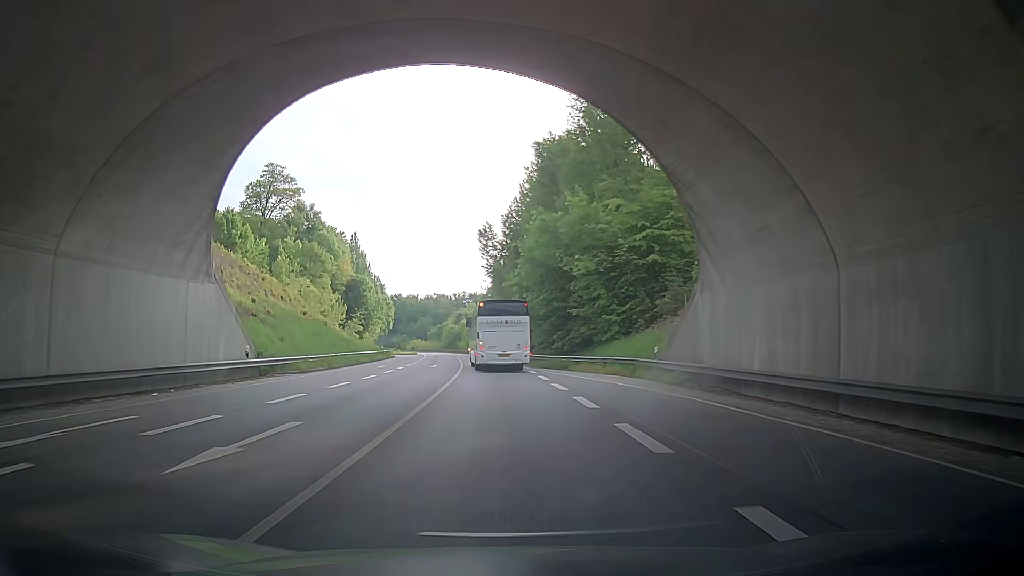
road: primary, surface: asphalt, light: Day
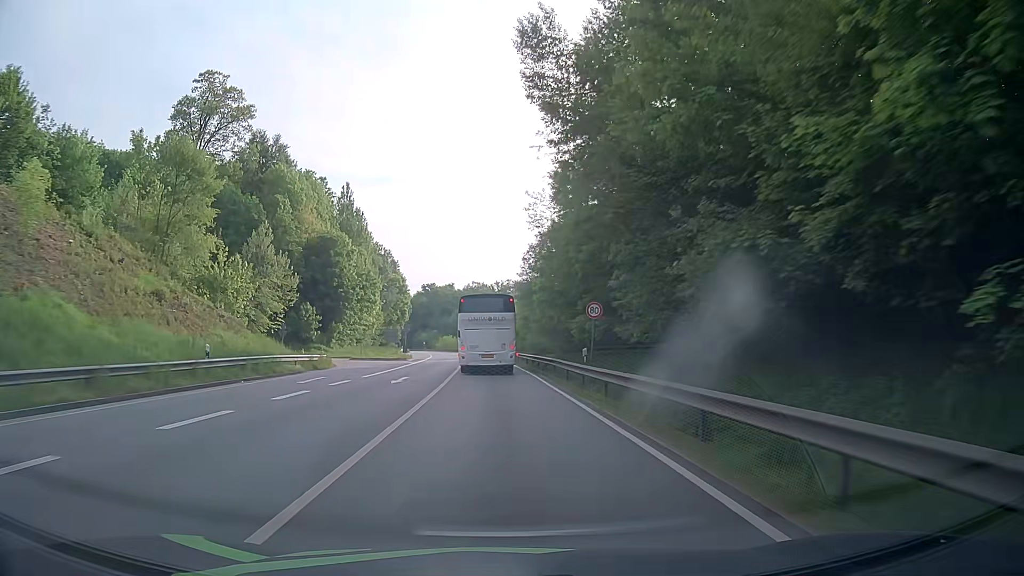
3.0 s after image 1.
(-2.3, +54.0) m; -4°
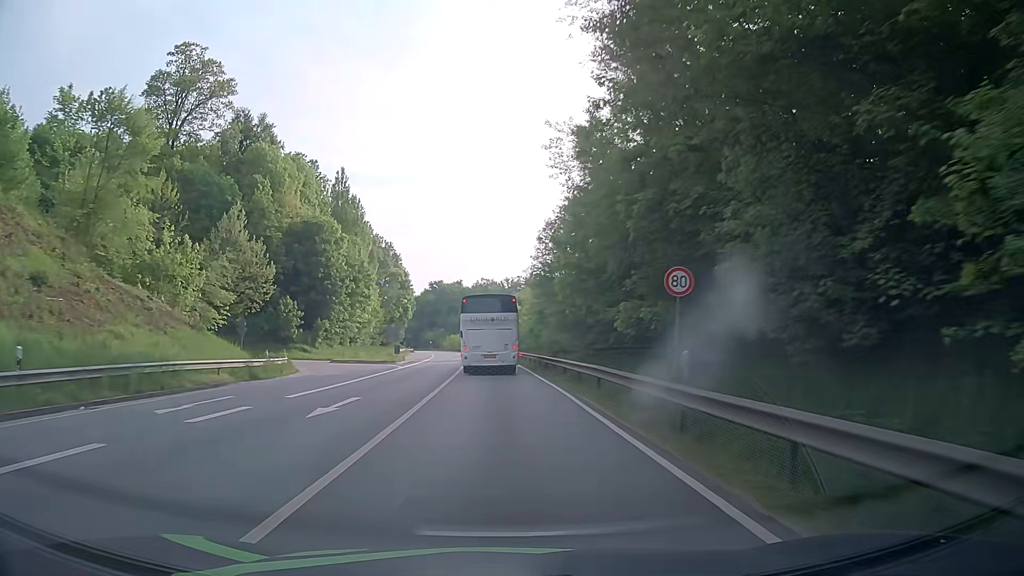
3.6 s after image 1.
(-0.1, +11.1) m; -1°
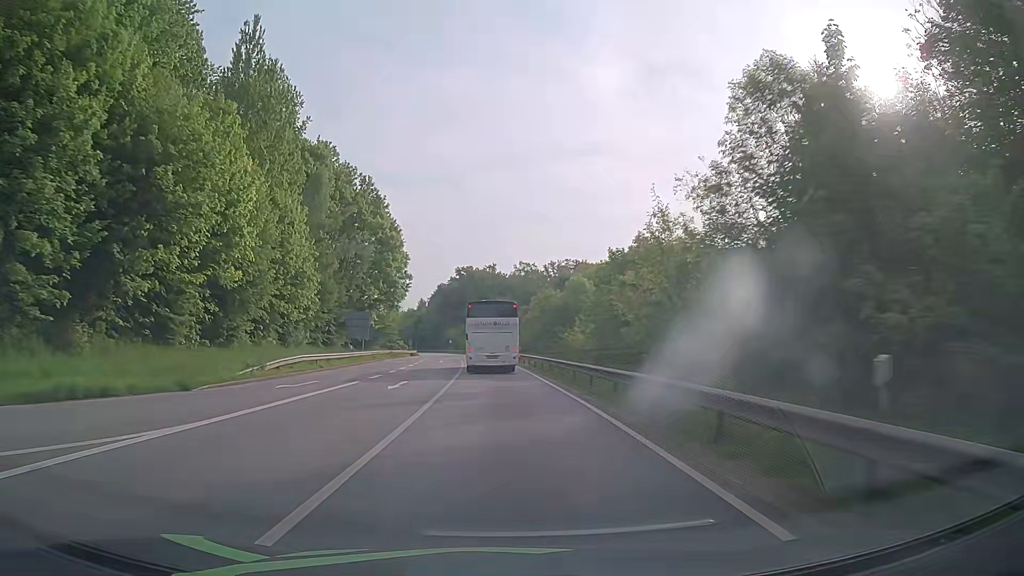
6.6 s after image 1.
(-1.8, +57.5) m; -4°
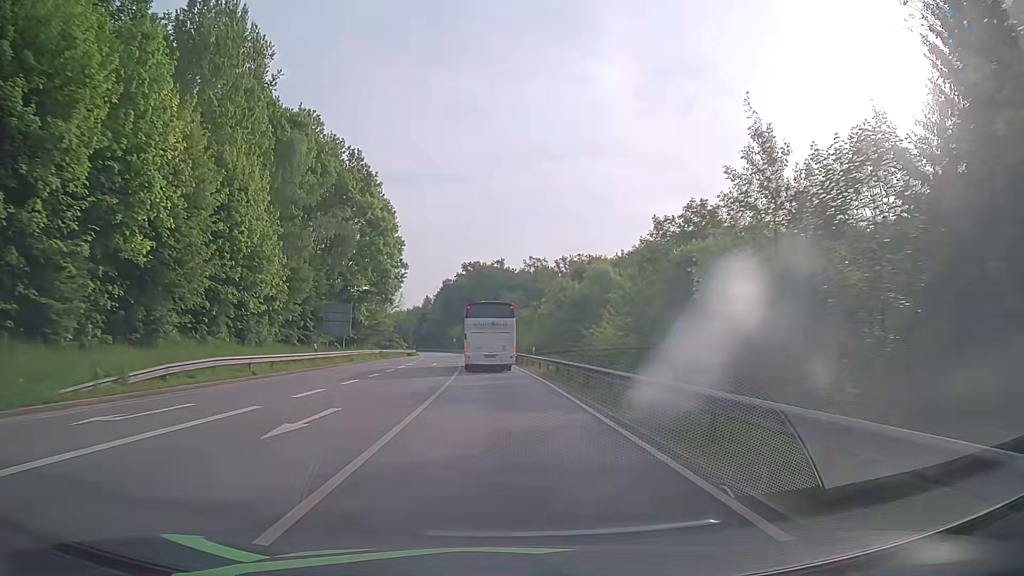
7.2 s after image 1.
(0.0, +11.9) m; 0°
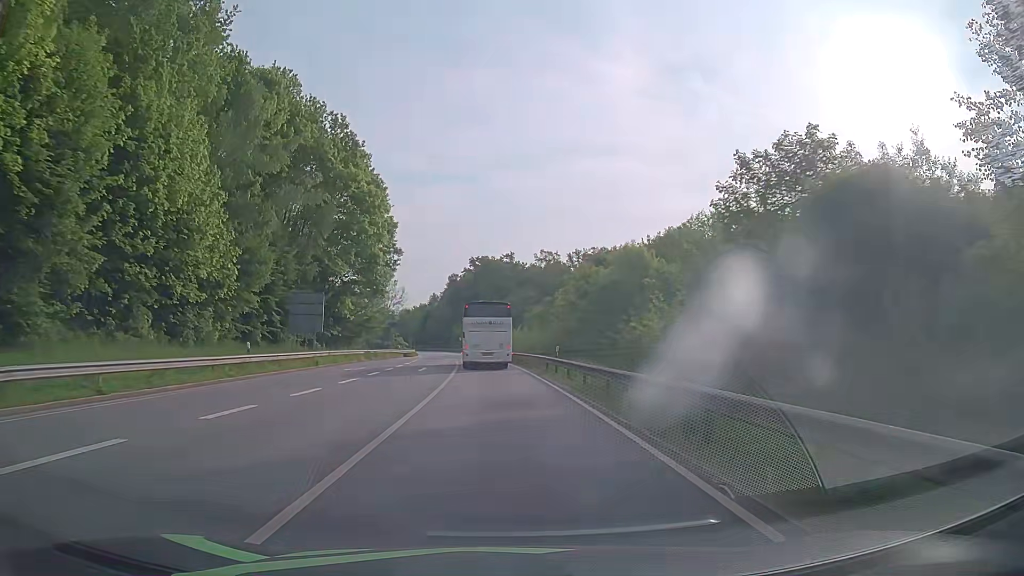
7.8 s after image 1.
(0.0, +12.1) m; -1°
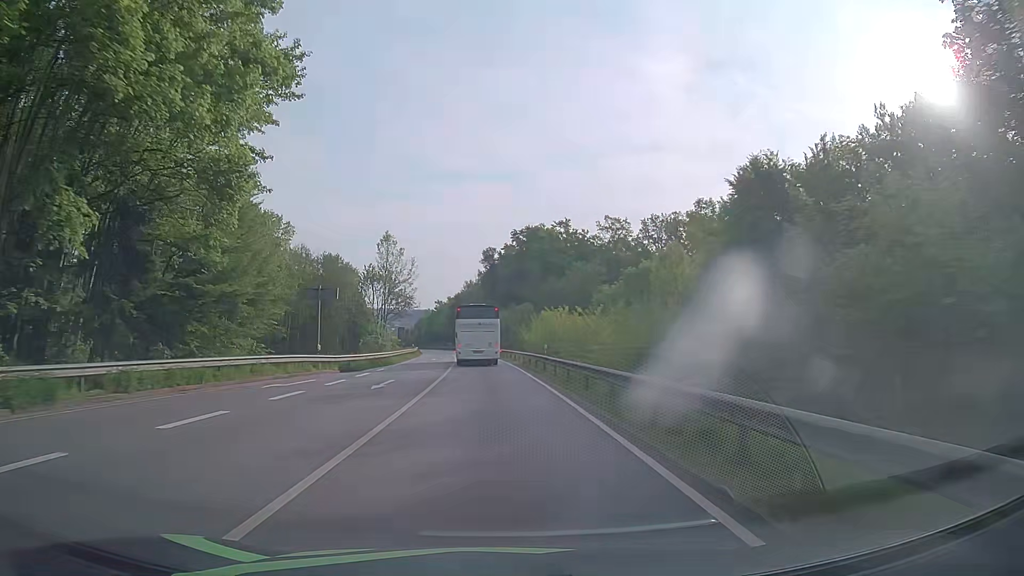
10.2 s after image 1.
(-1.4, +50.0) m; -3°
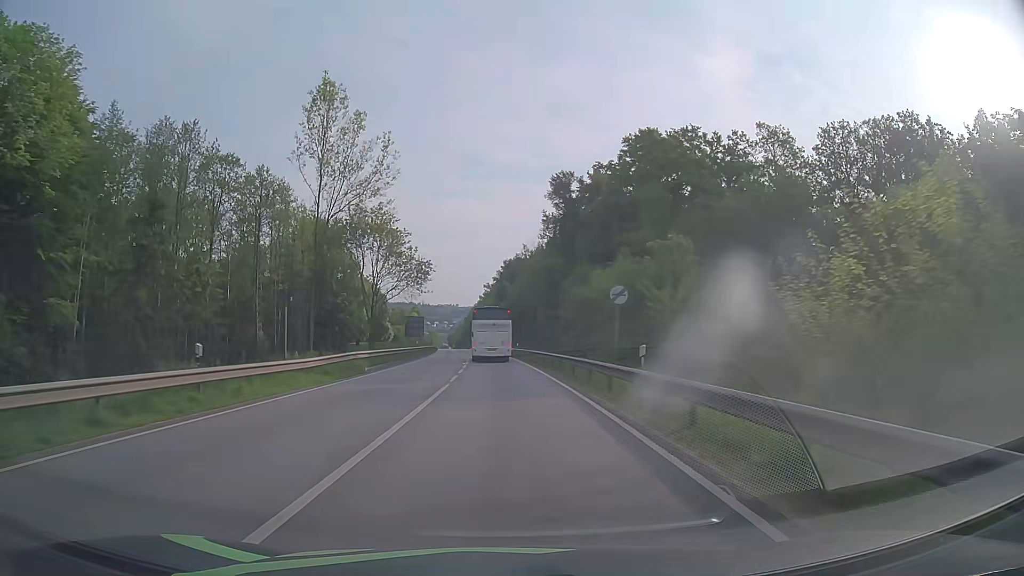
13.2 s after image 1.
(-3.2, +65.2) m; -5°
(0, +10) (0, +20) (-1, +30) (-1, +40) (-1, +50) (-2, +60) (-3, +70) (-3, +80) (-4, +90) (-5, +100) m
